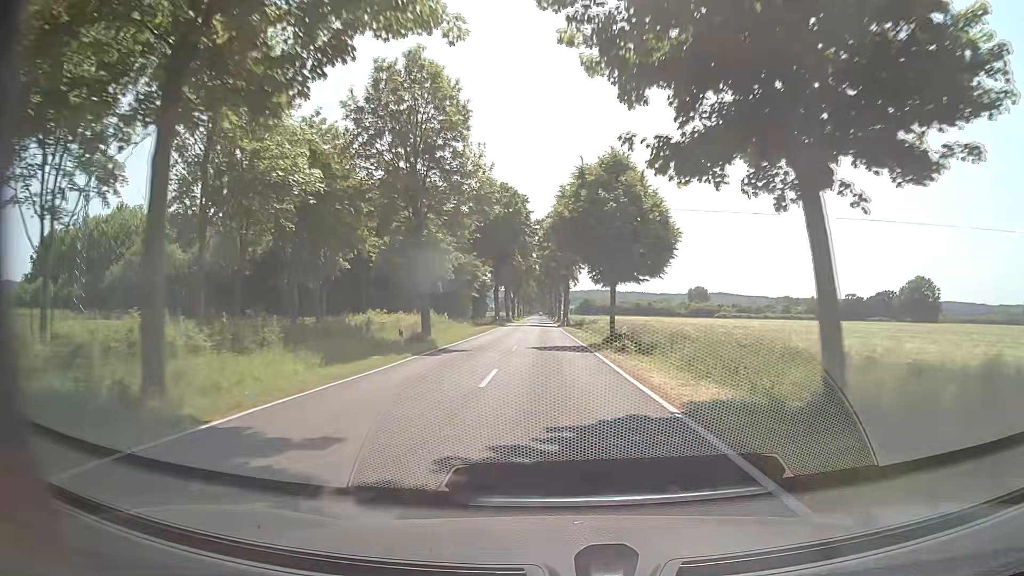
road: tertiary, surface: asphalt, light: Day
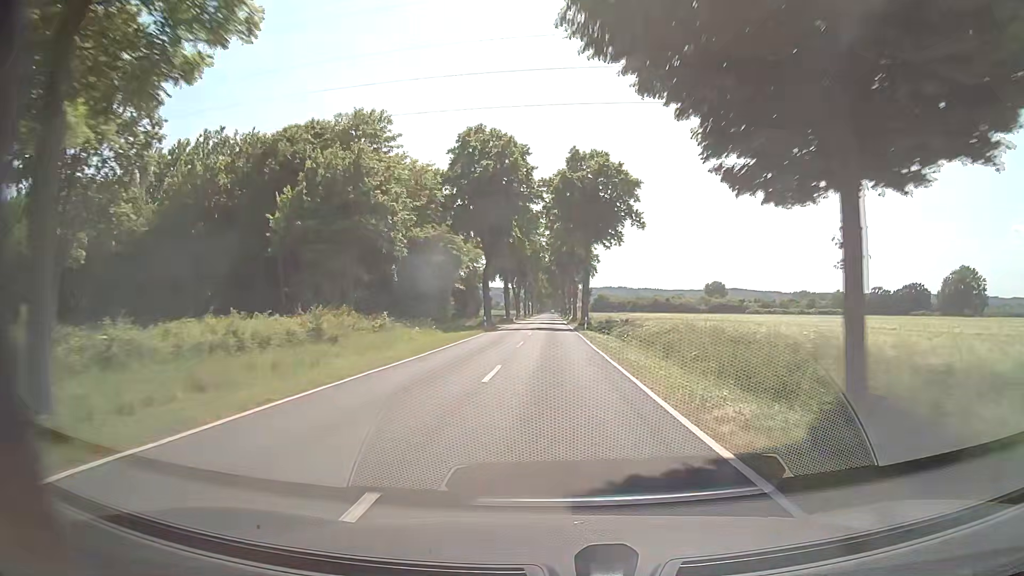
(-0.2, +23.7) m; -1°
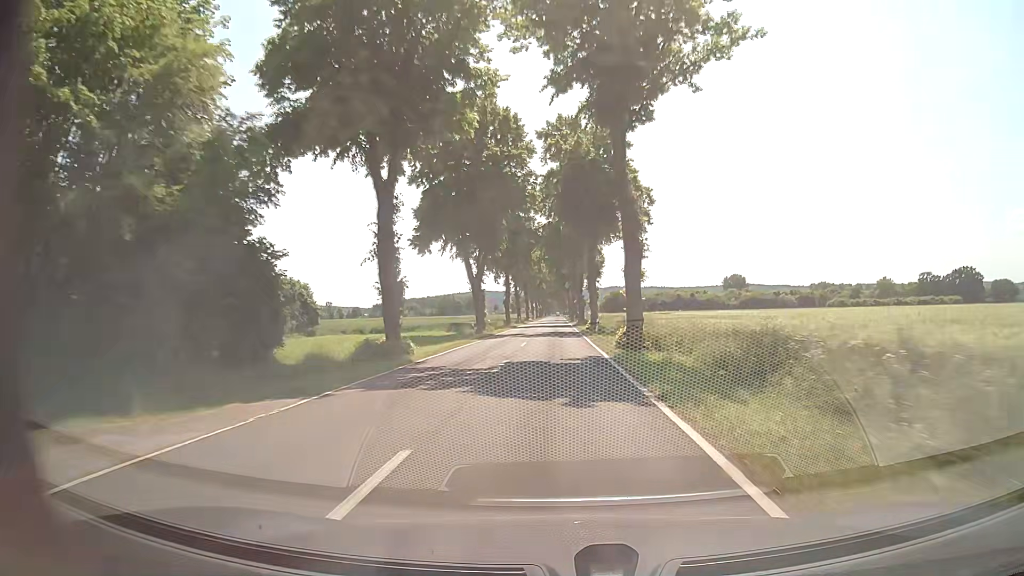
(-0.3, +59.2) m; -1°
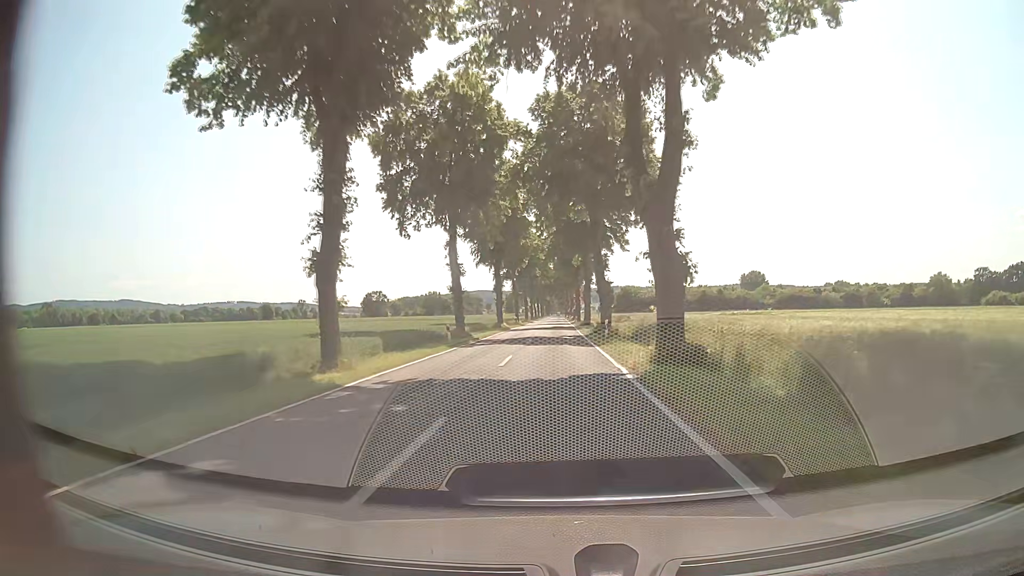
(+0.2, +59.1) m; 0°
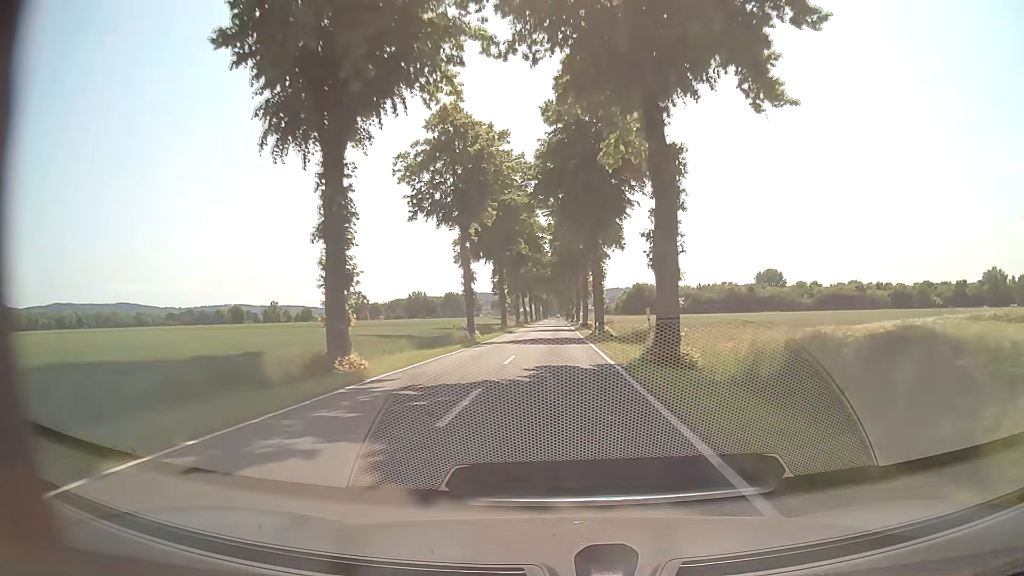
(+0.2, +47.2) m; 0°
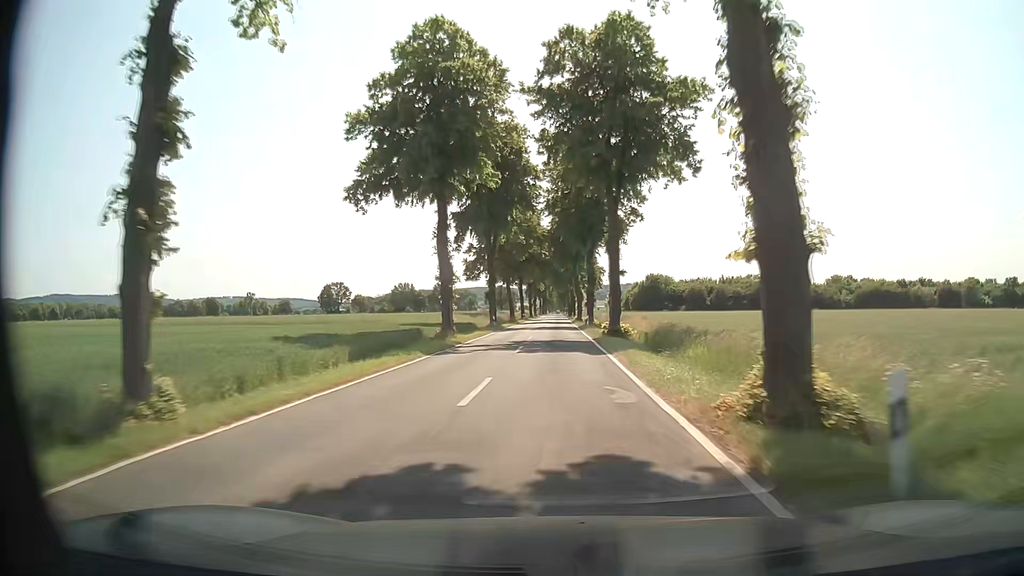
(0.0, +35.4) m; 0°
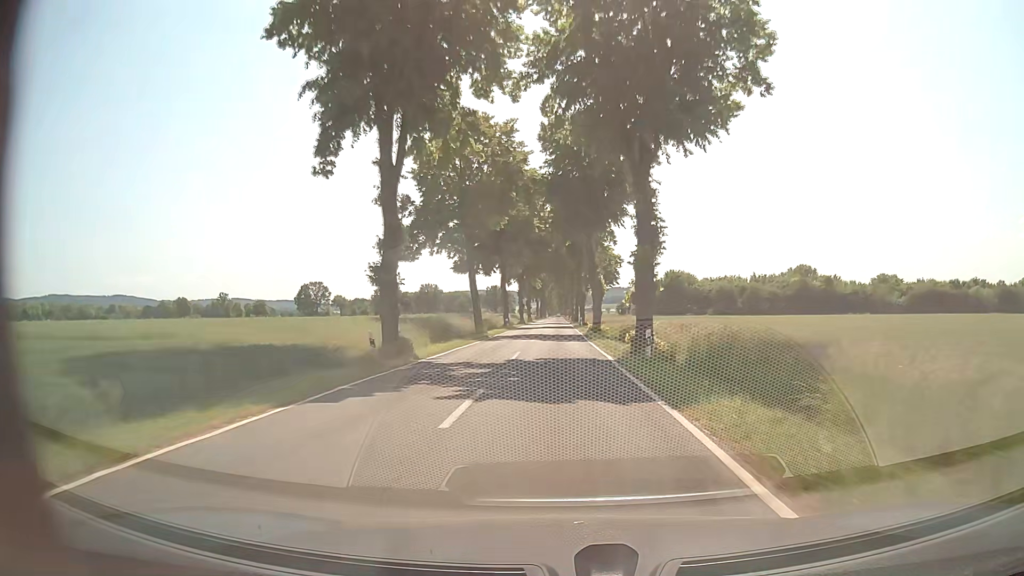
(-0.1, +35.4) m; 0°
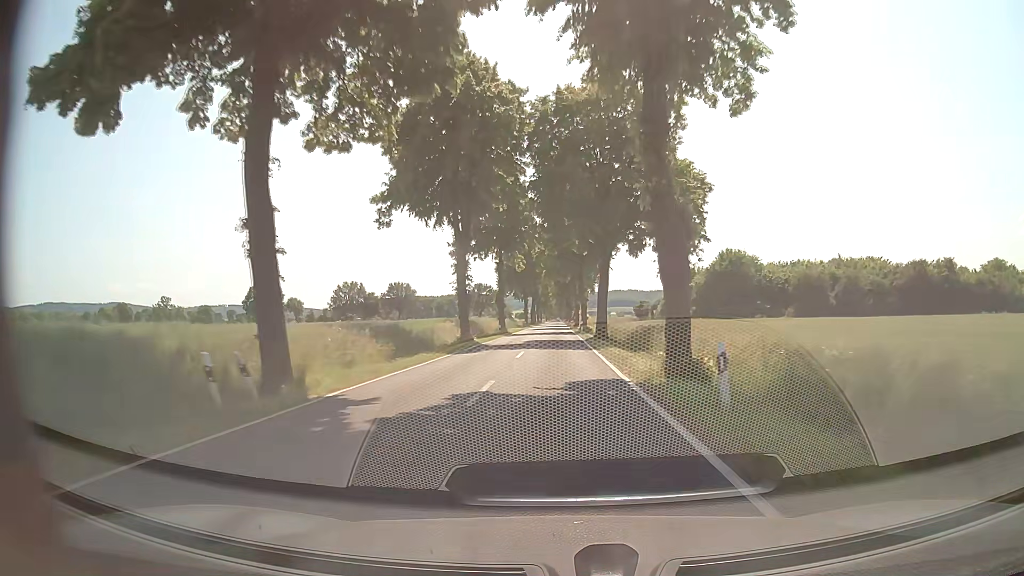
(+0.1, +59.1) m; 0°
(0, +10) (0, +20) (0, +30) (0, +40) (0, +50) (0, +60) (0, +70) (0, +80) (0, +90) (0, +100) m
